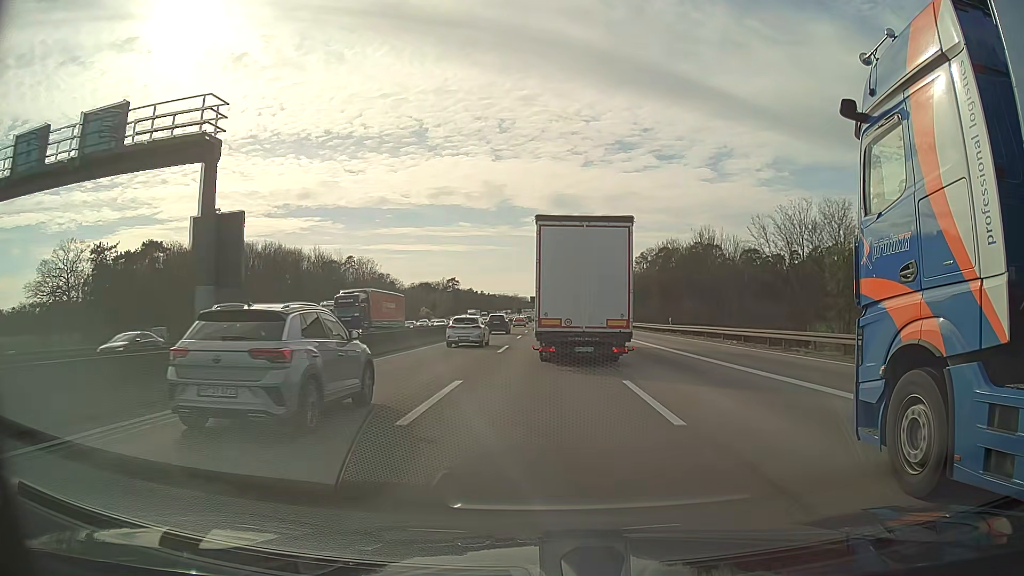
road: motorway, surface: asphalt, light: Day
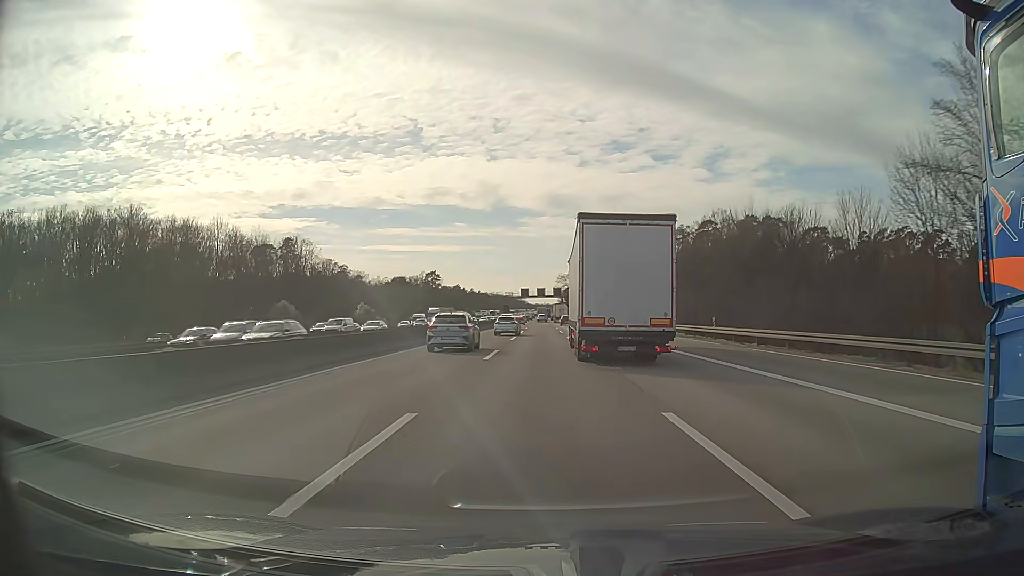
(+0.3, +59.3) m; +1°
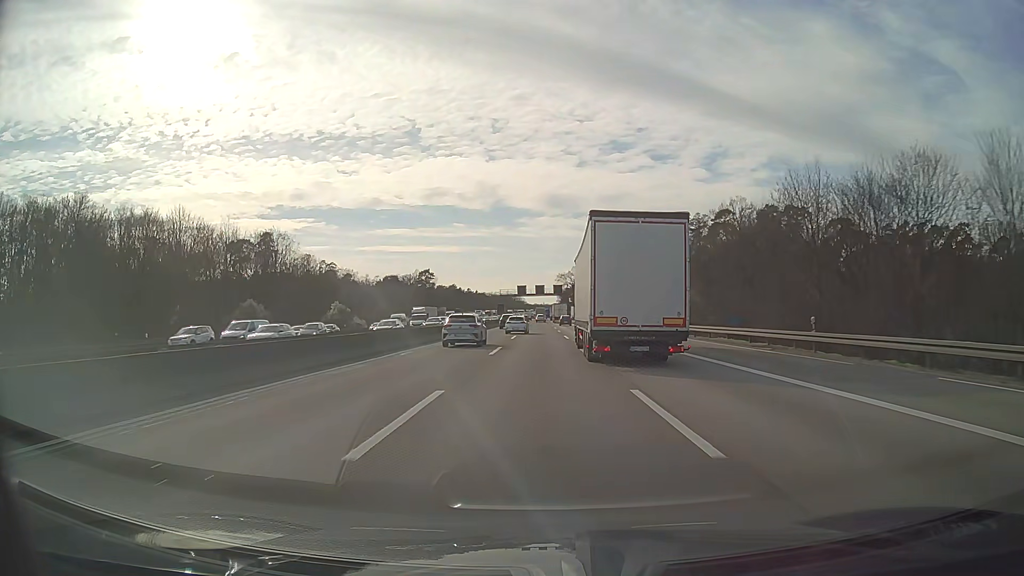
(0.0, +15.1) m; 0°
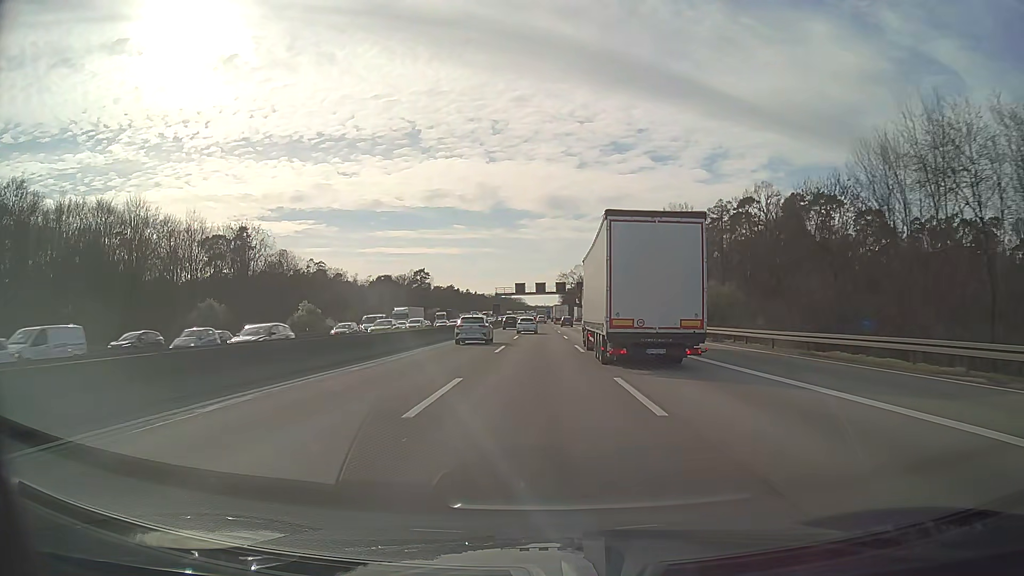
(0.0, +15.2) m; 0°
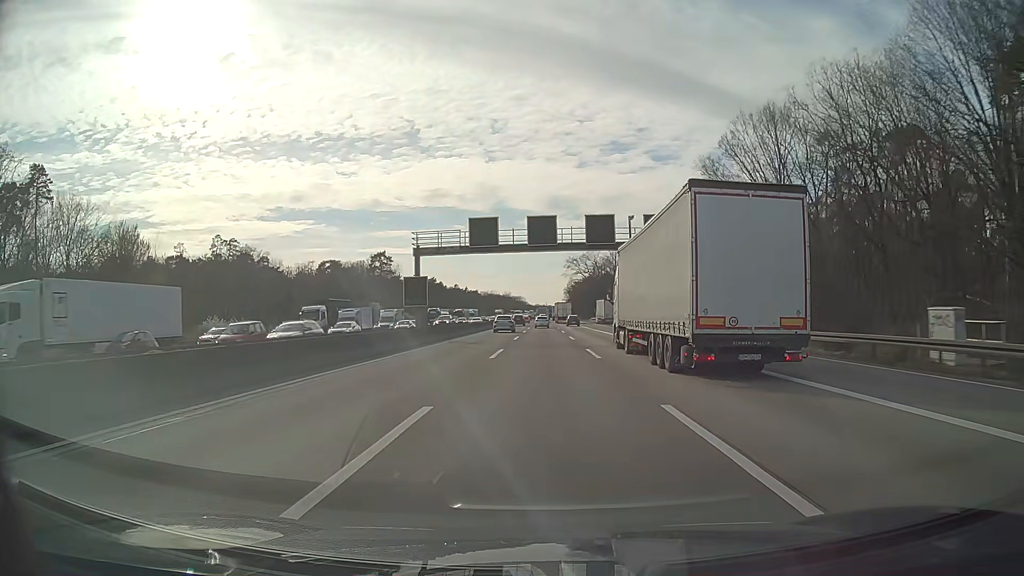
(0.0, +77.3) m; 0°
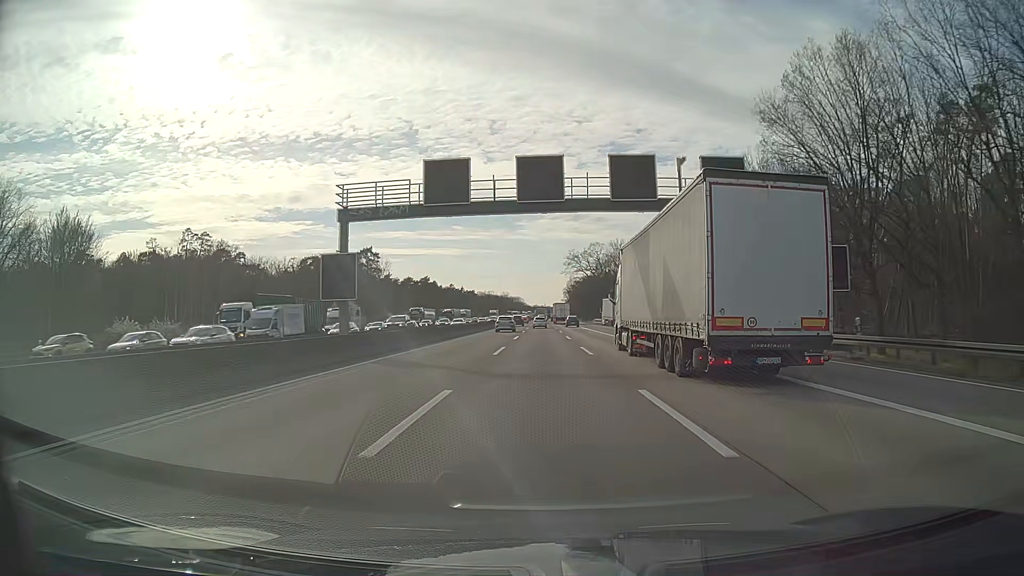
(0.0, +15.7) m; 0°
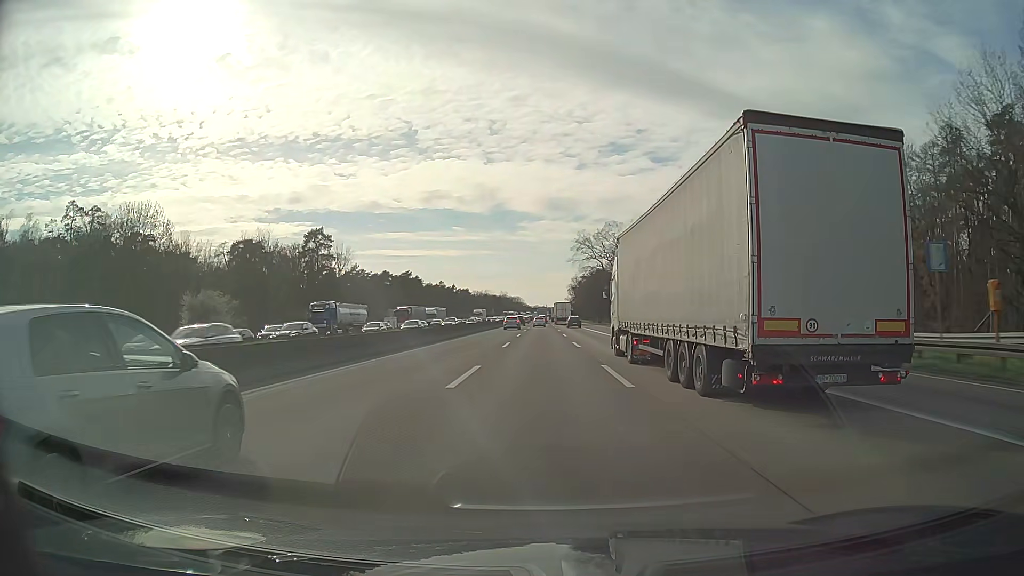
(+0.1, +47.6) m; 0°
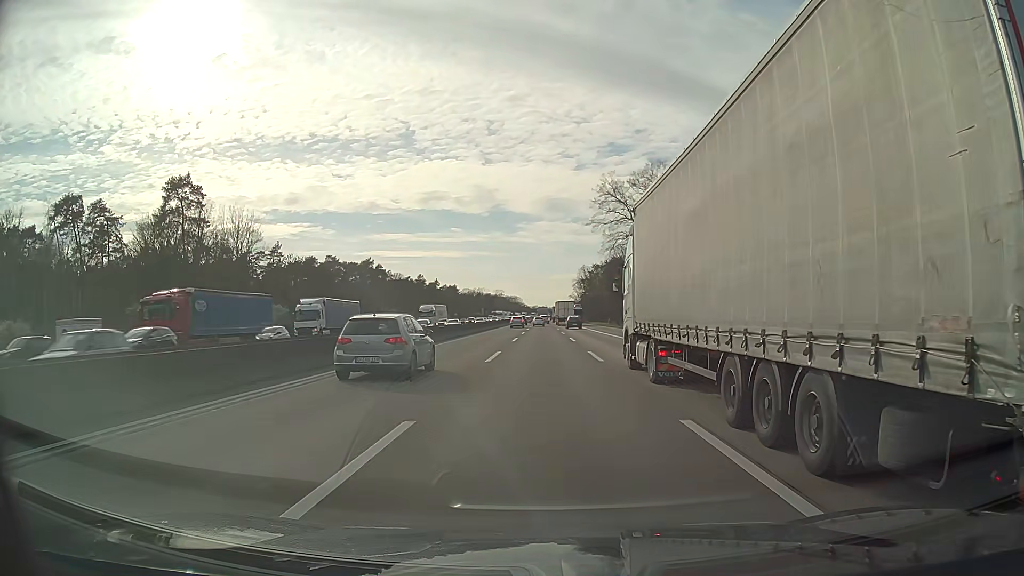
(-0.2, +64.4) m; 0°
(0, +10) (0, +20) (0, +30) (0, +40) (0, +50) (0, +60) (0, +70) (0, +80) (0, +90) (0, +100) m
